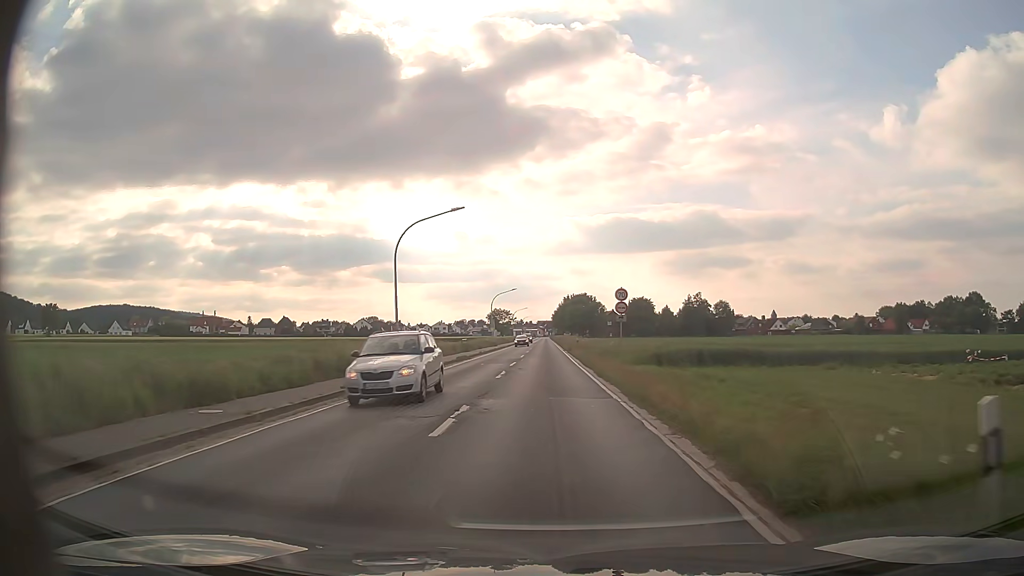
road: primary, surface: asphalt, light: Day
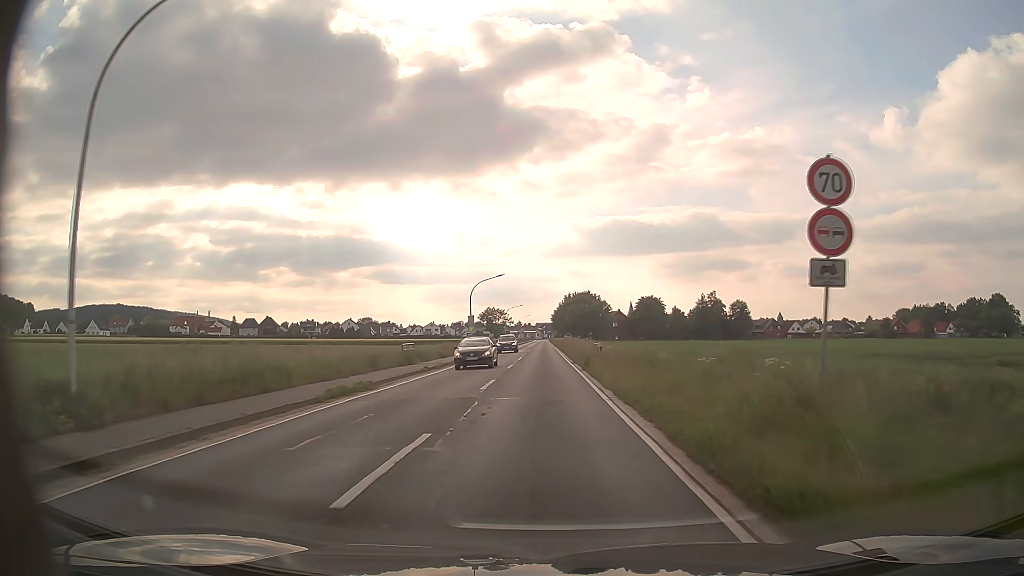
(0.0, +24.3) m; 0°
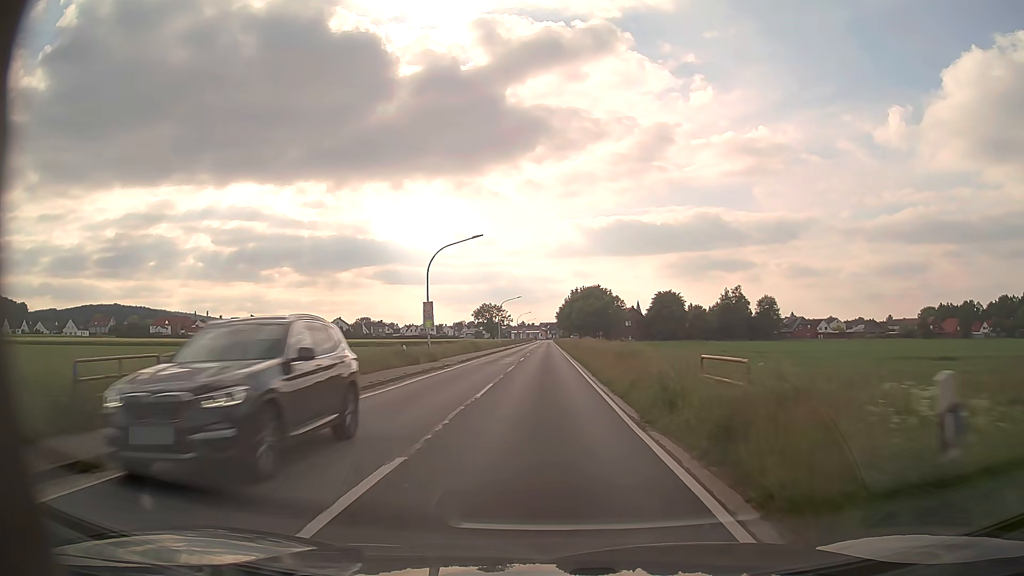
(0.0, +26.6) m; 0°
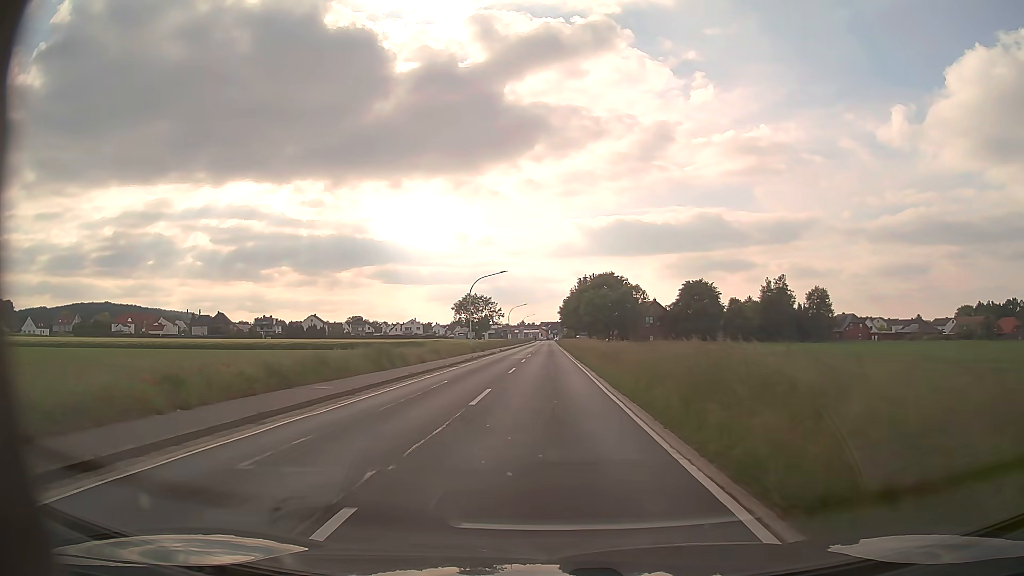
(-0.2, +39.3) m; 0°
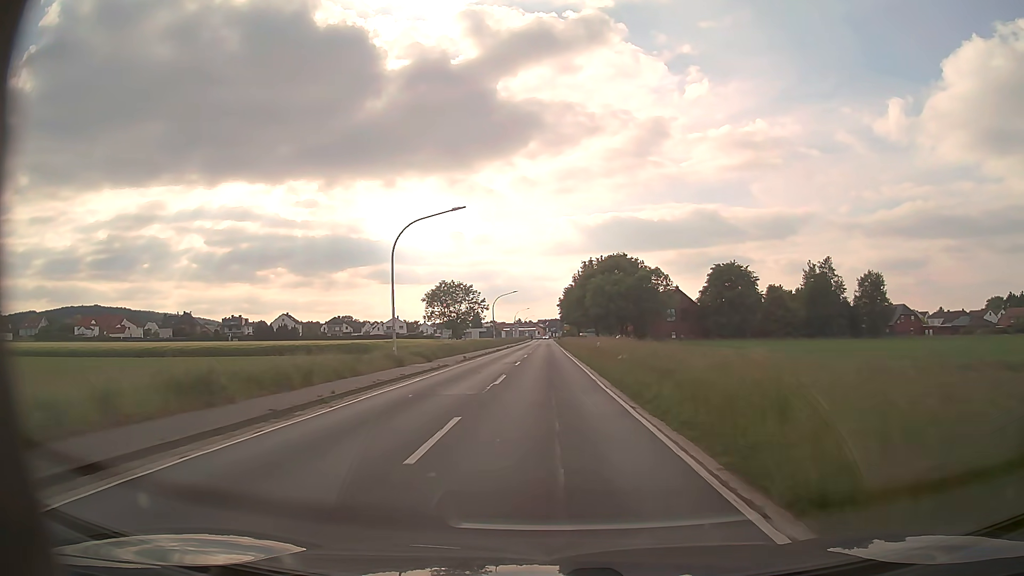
(0.0, +30.8) m; 0°
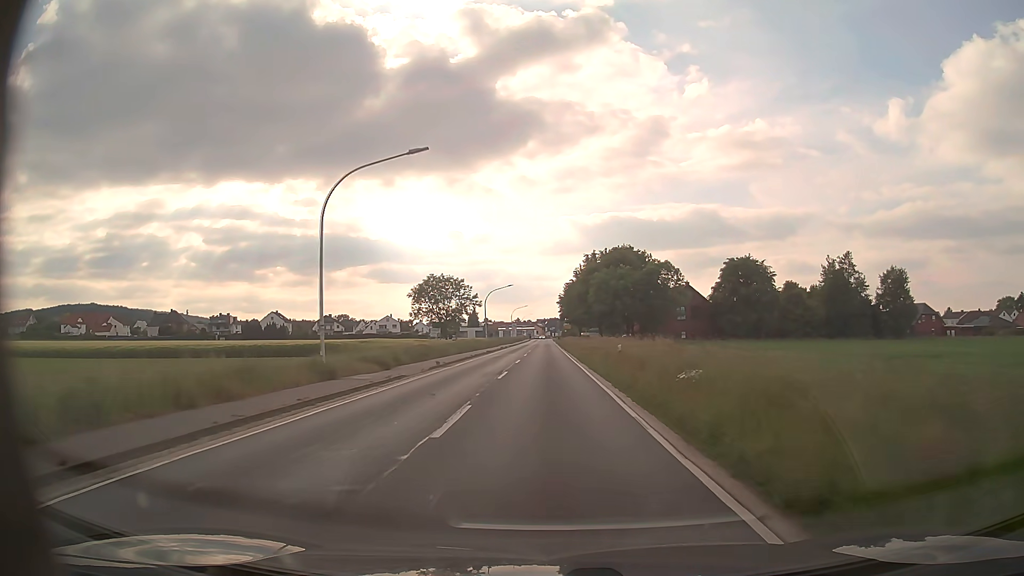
(0.0, +10.4) m; 0°
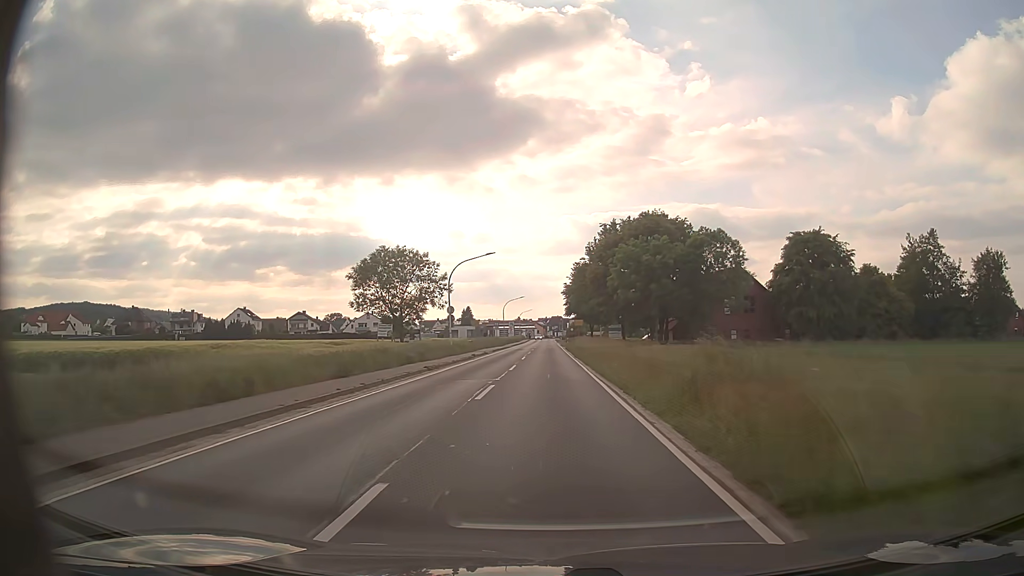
(-0.2, +31.5) m; 0°
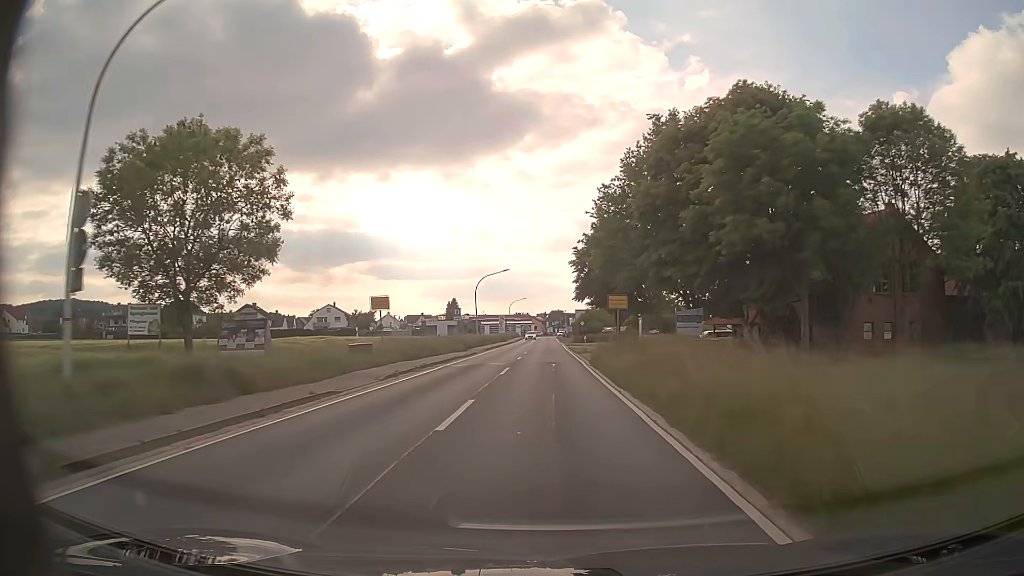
(0.0, +41.6) m; 0°
(0, +10) (0, +20) (0, +30) (0, +40) (0, +50) (0, +60) (0, +70) (0, +80) (0, +90) (0, +100) m
